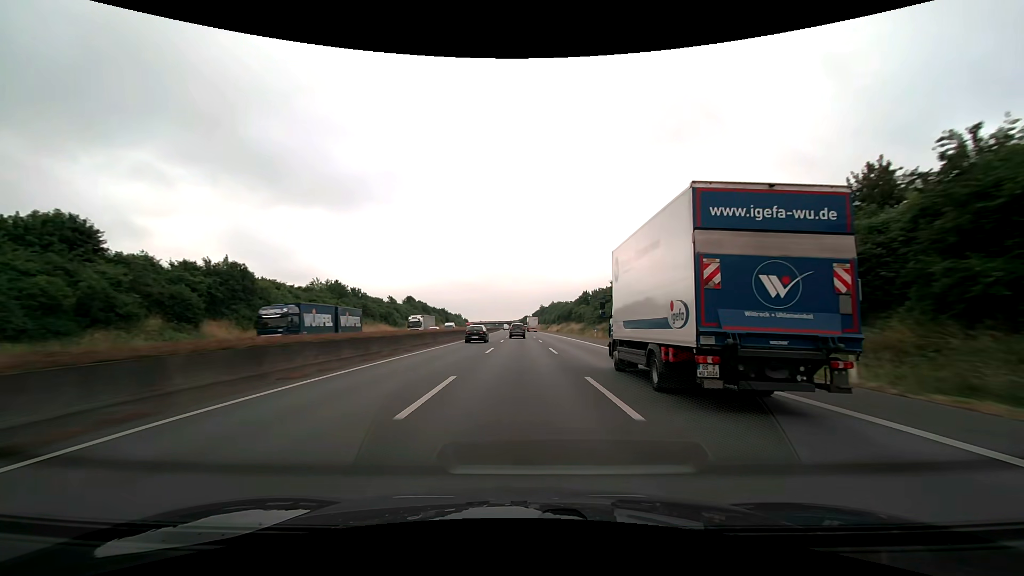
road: motorway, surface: asphalt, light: Day
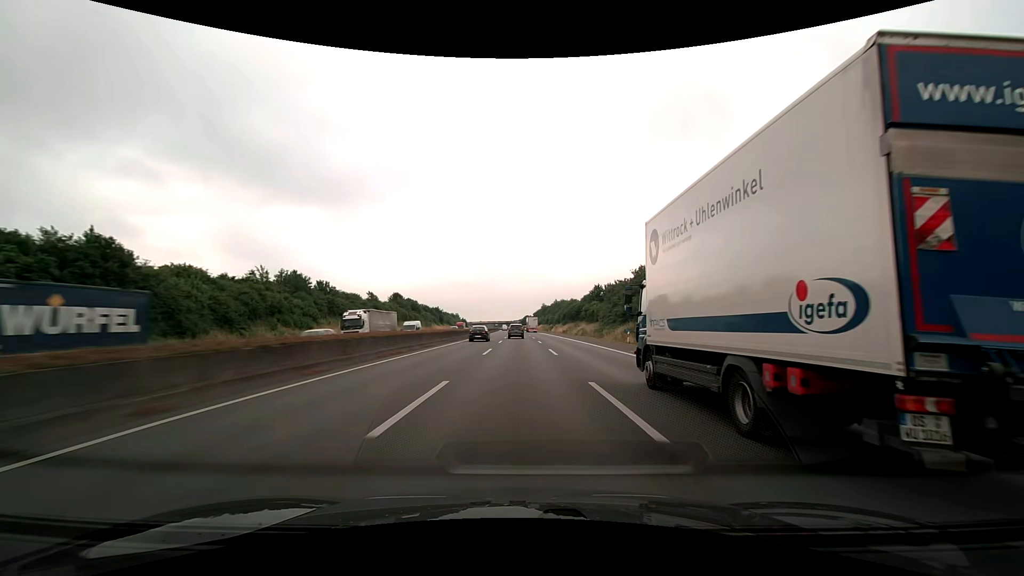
(0.0, +19.1) m; 0°
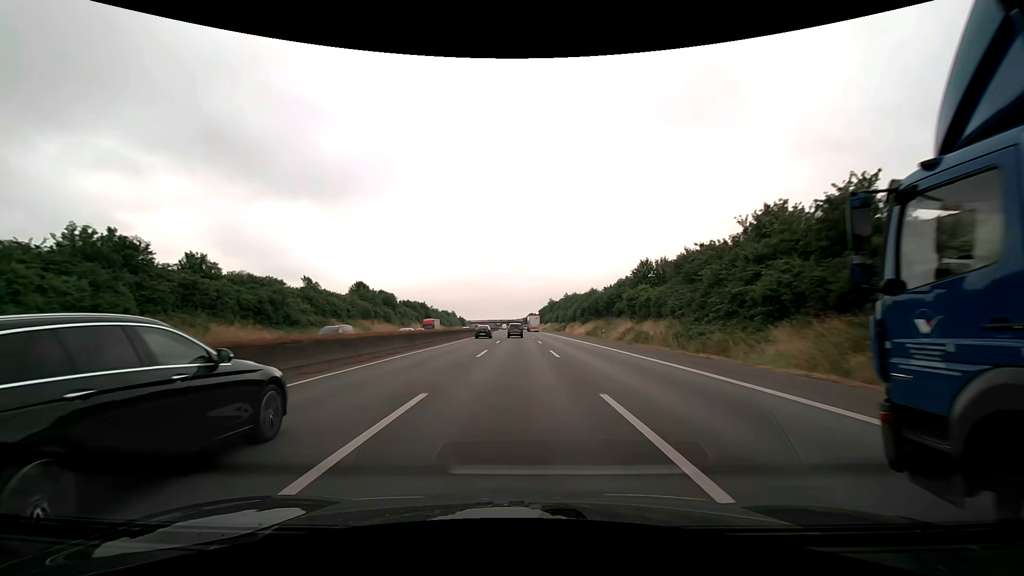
(0.0, +38.4) m; 0°
(0, +10) (0, +20) (0, +30) (0, +40) (0, +50) (0, +60) (-1, +70) (-1, +80) (-1, +90) (-1, +100) m
